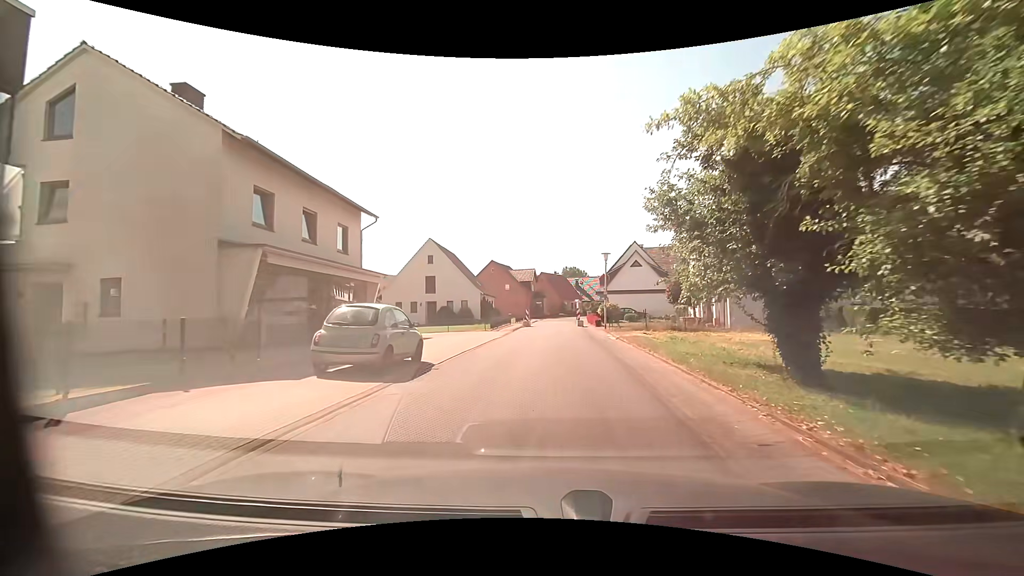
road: residential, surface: asphalt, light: Day
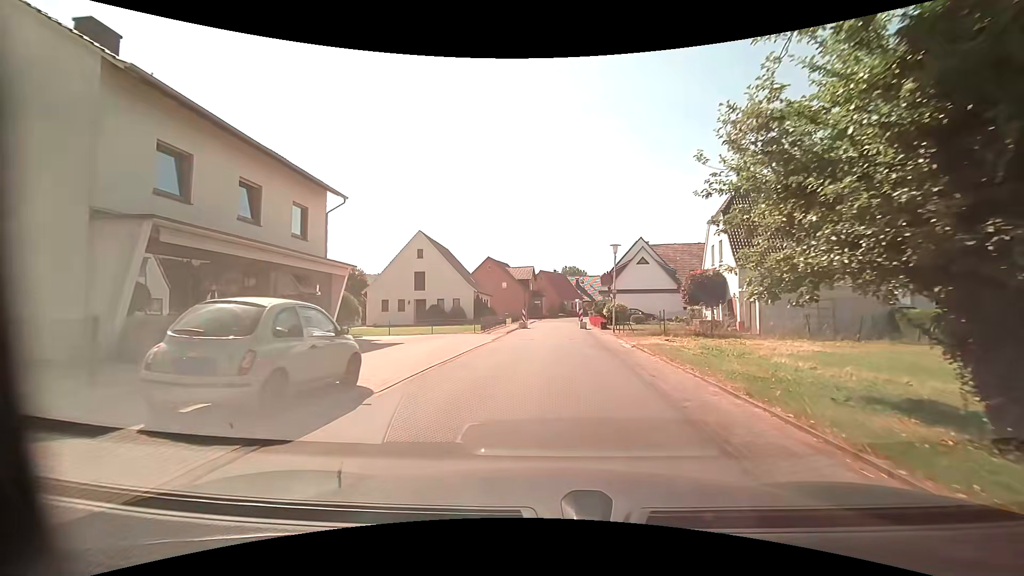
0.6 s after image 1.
(0.0, +4.5) m; 0°
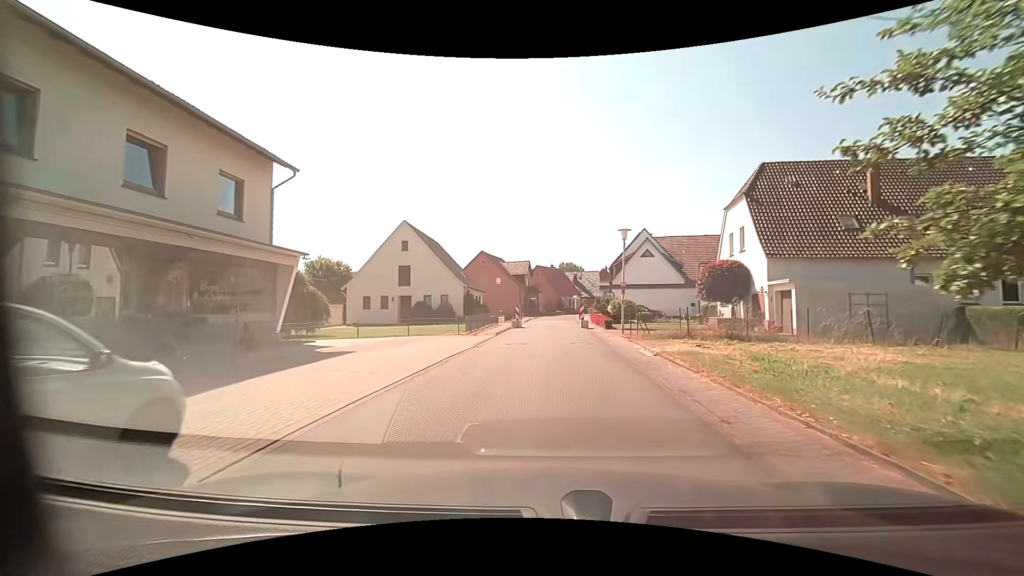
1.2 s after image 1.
(0.0, +4.4) m; 0°
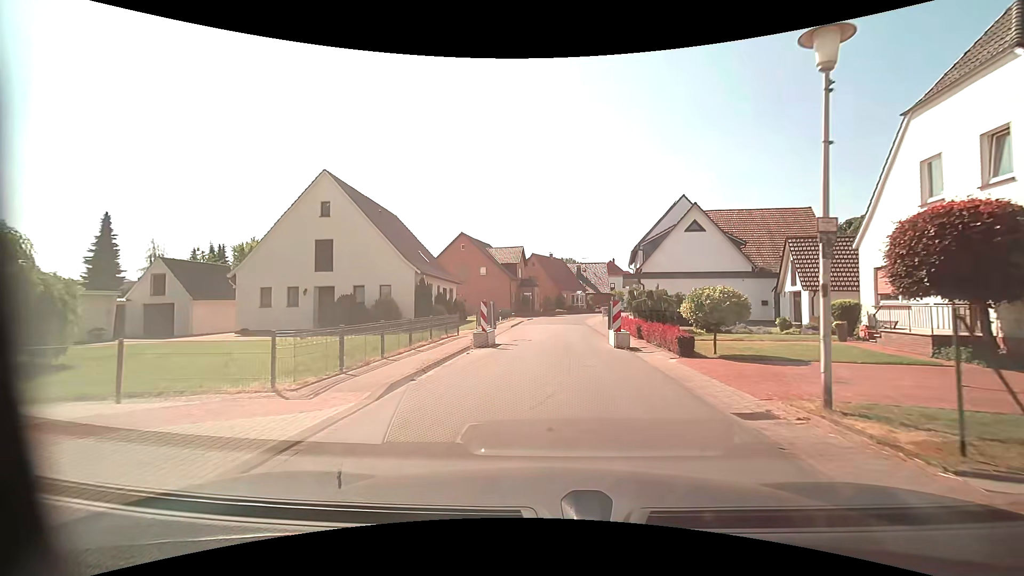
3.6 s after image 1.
(+0.1, +17.1) m; +1°
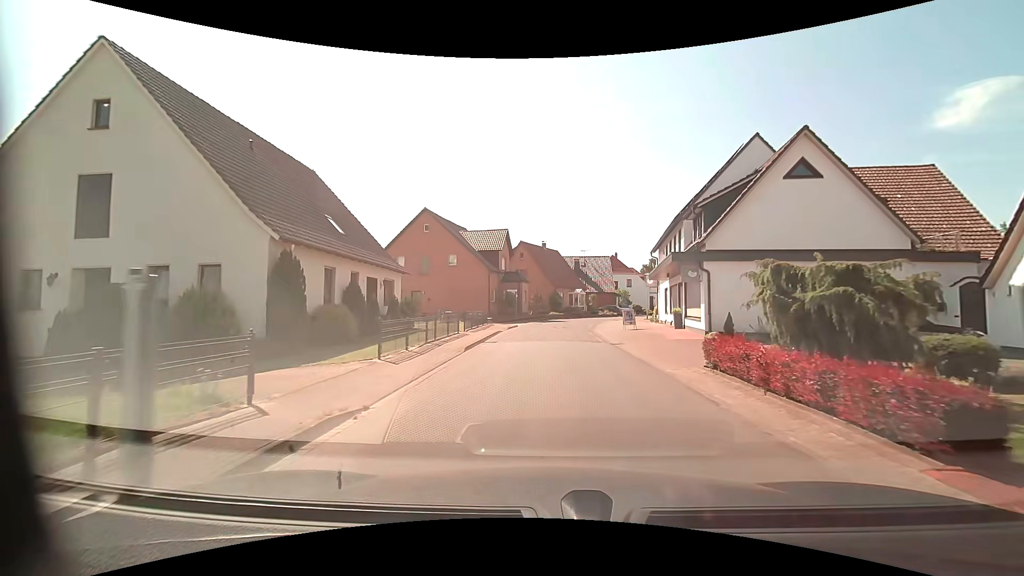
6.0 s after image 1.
(0.0, +15.6) m; +1°
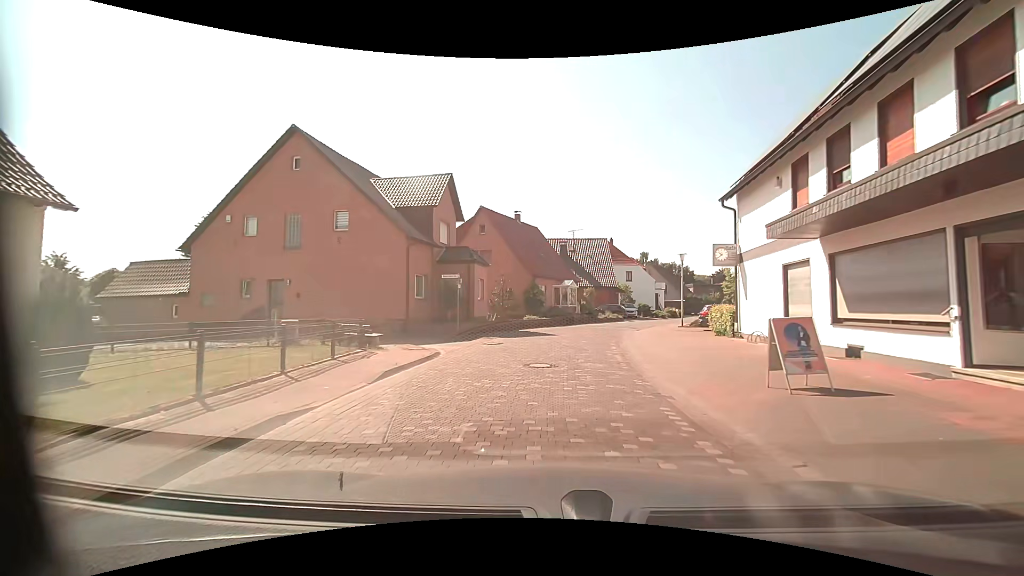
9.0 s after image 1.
(+0.6, +21.0) m; +2°
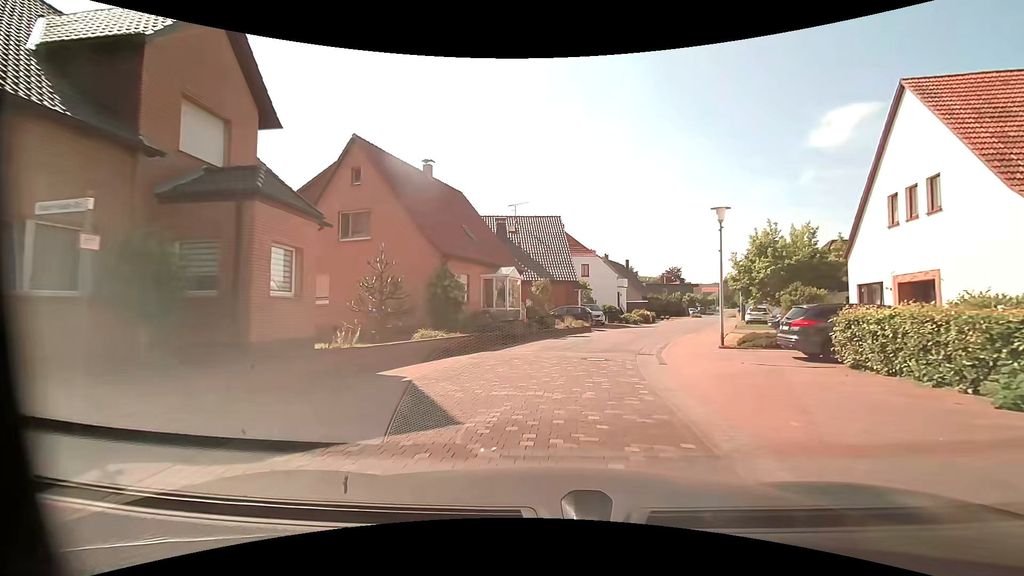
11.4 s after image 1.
(+0.8, +16.5) m; +7°
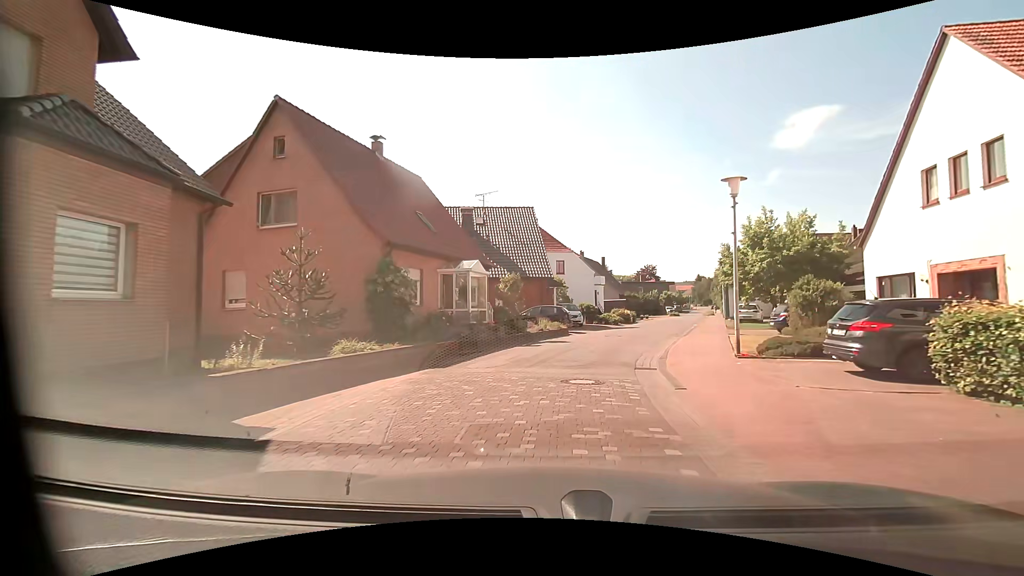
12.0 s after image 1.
(+0.1, +4.0) m; +3°
(+1, +10) (+3, +20) (+6, +29) (+9, +39) (+12, +48) (+15, +58) (+18, +67) (+21, +77) (+24, +86) (+27, +96) m
